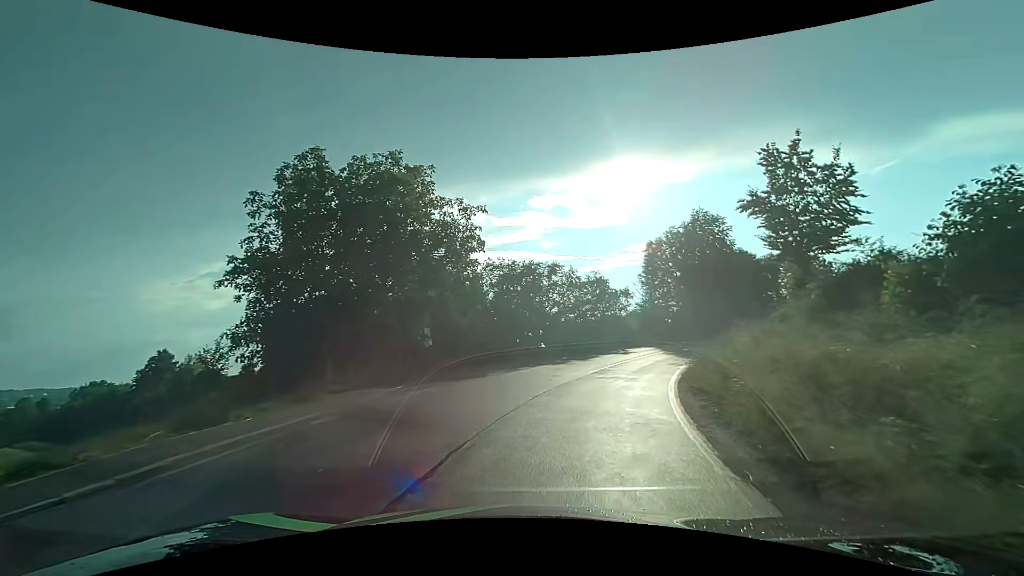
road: tertiary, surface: asphalt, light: Day
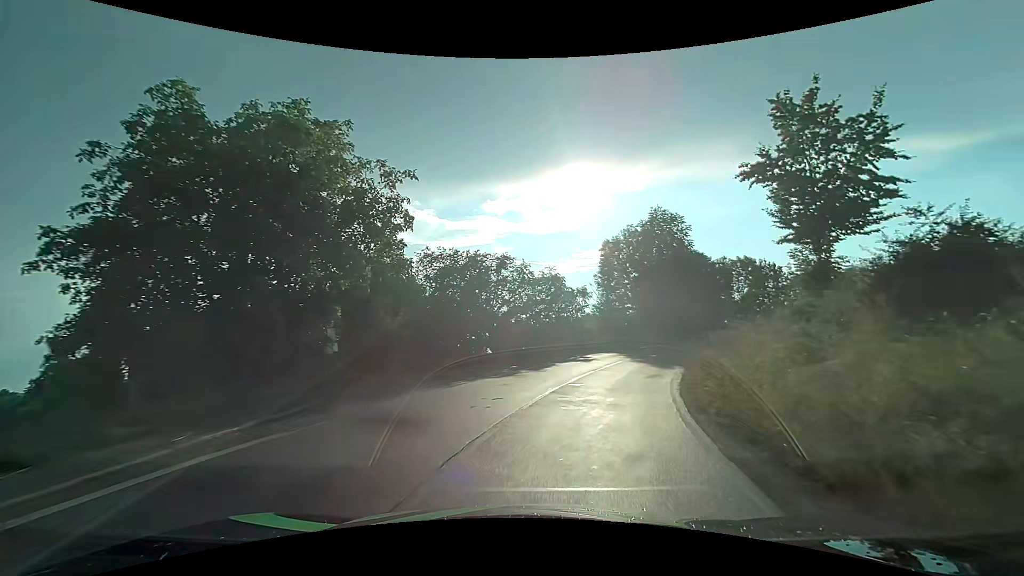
(+0.3, +5.7) m; +5°
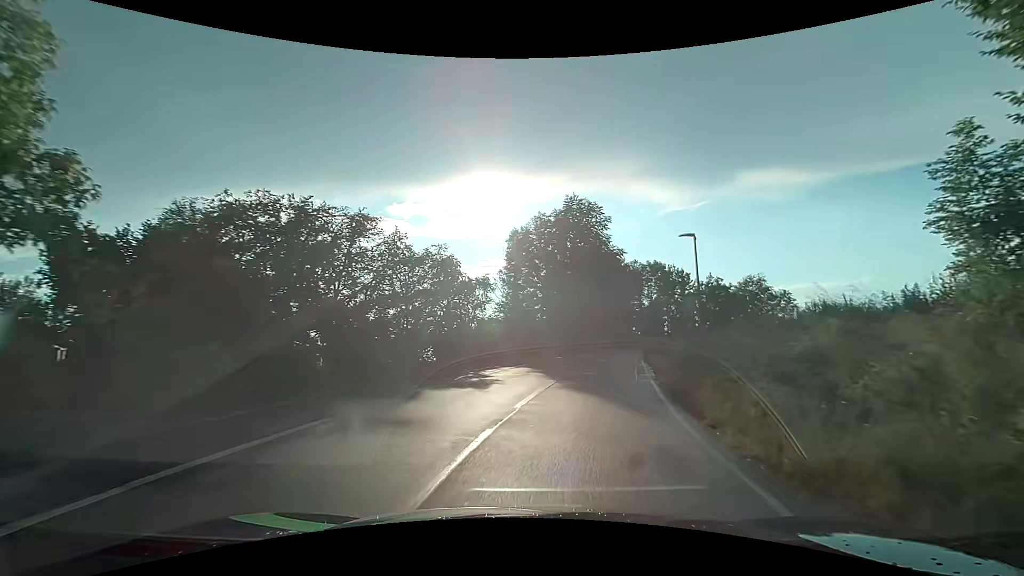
(+1.1, +11.7) m; +11°
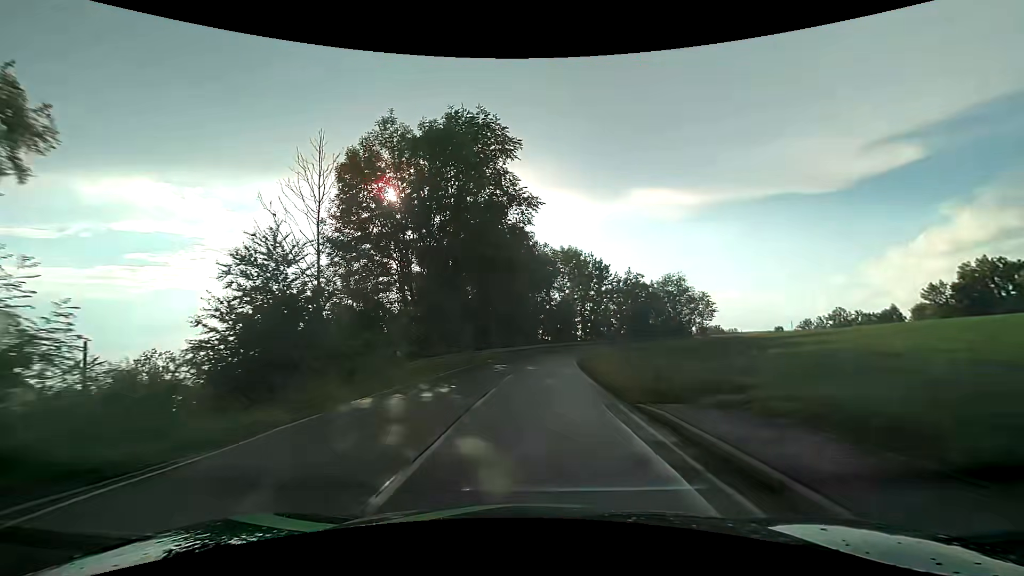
(+3.2, +24.4) m; +12°
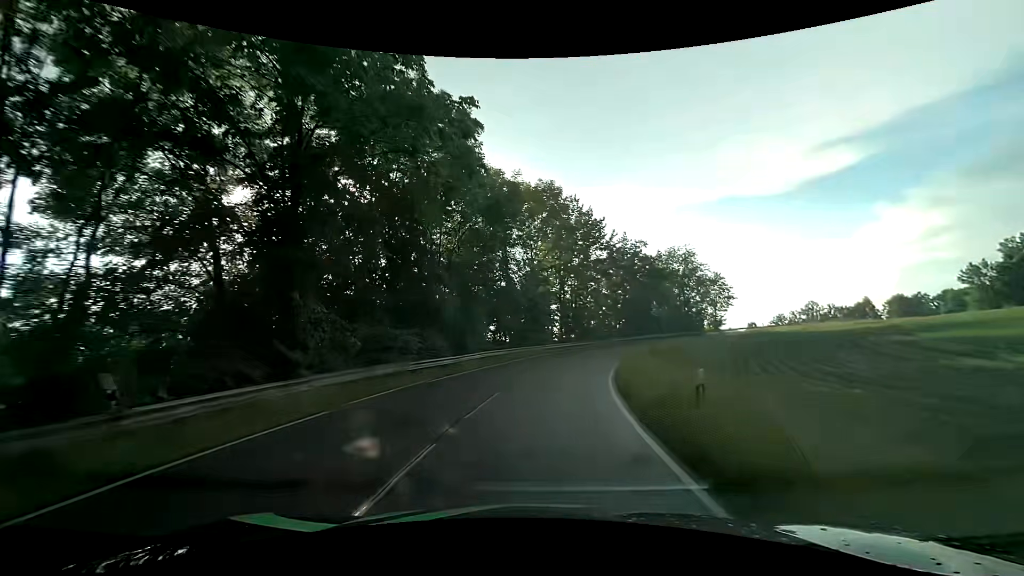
(+1.2, +32.3) m; +5°
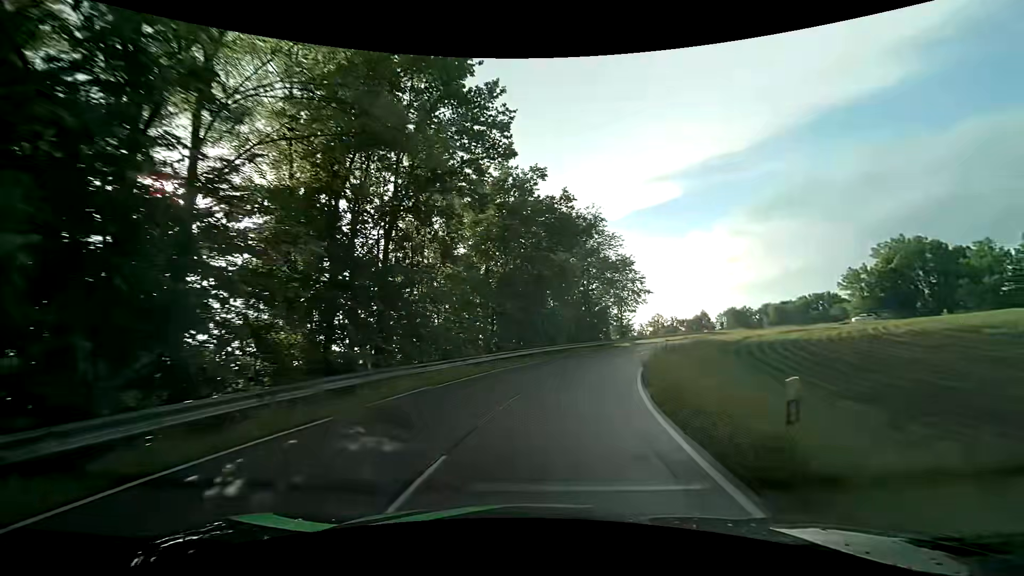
(+3.6, +32.0) m; +16°
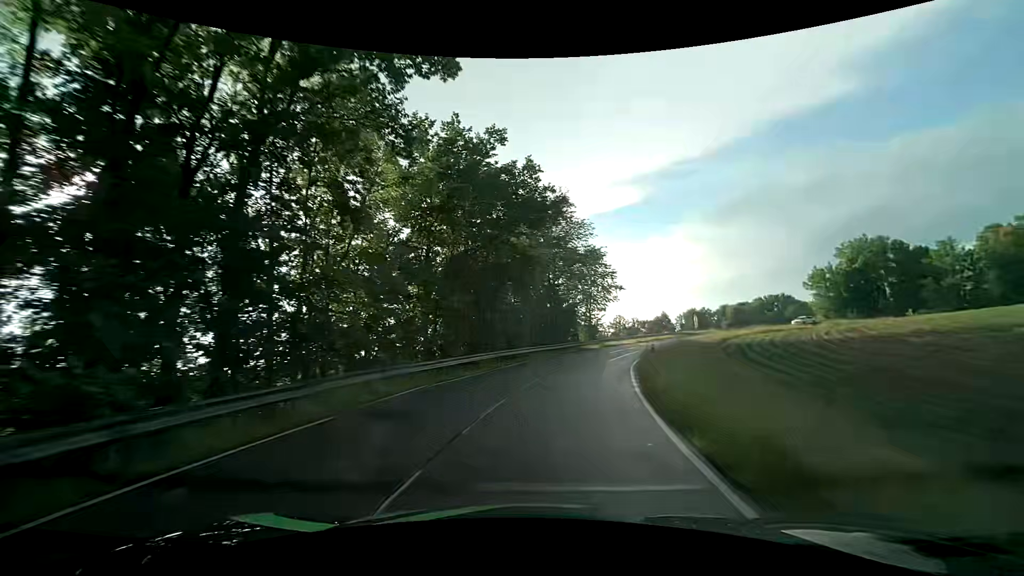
(+0.3, +6.4) m; +5°
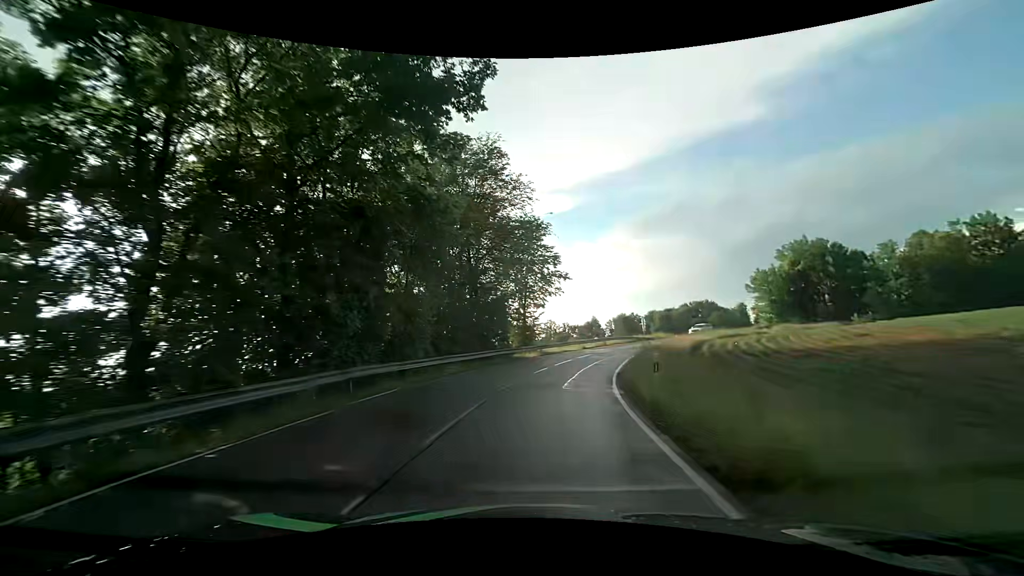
(+0.9, +12.7) m; +9°
(0, +10) (+1, +20) (+3, +30) (+6, +39) (+10, +48) (+15, +57) (+21, +65) (+27, +73) (+35, +80) (+43, +86) m
